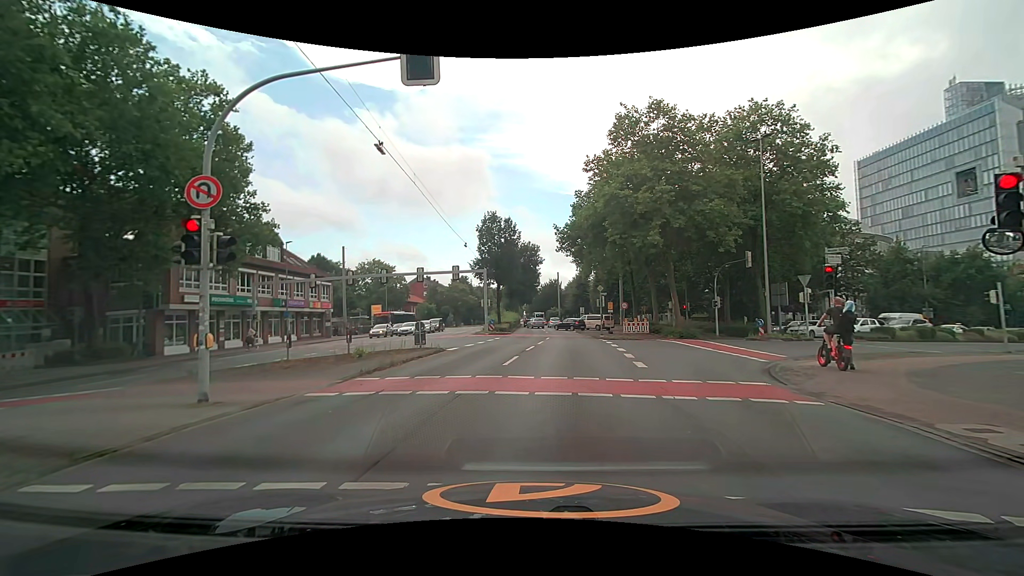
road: secondary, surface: asphalt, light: Day
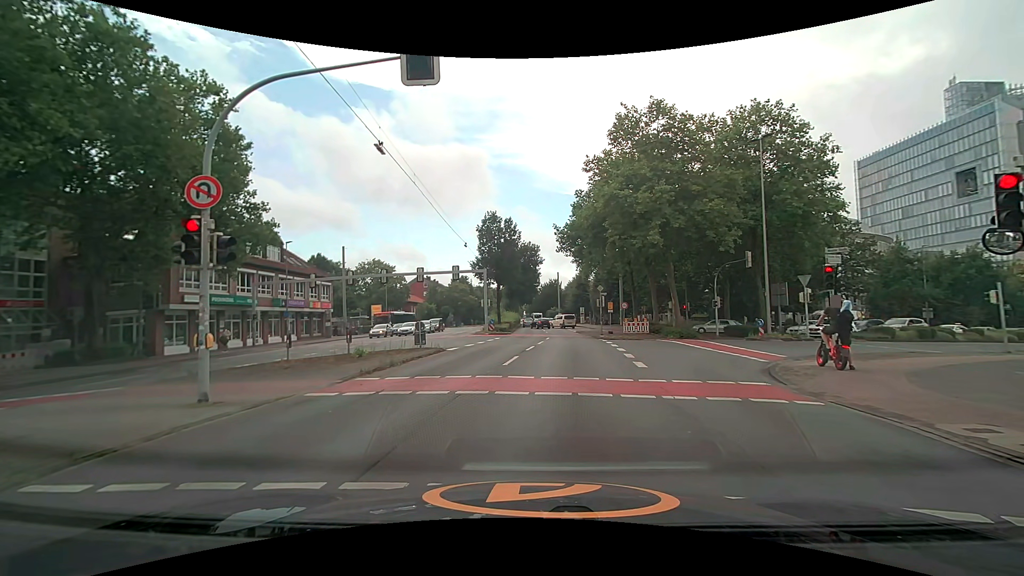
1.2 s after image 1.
(0.0, 0.0) m; 0°
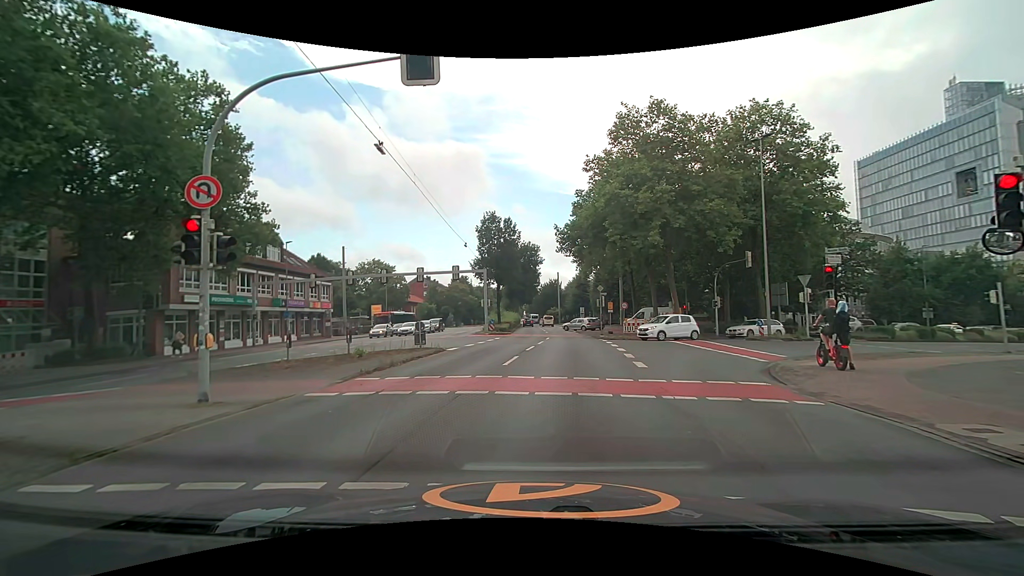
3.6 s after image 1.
(0.0, 0.0) m; 0°
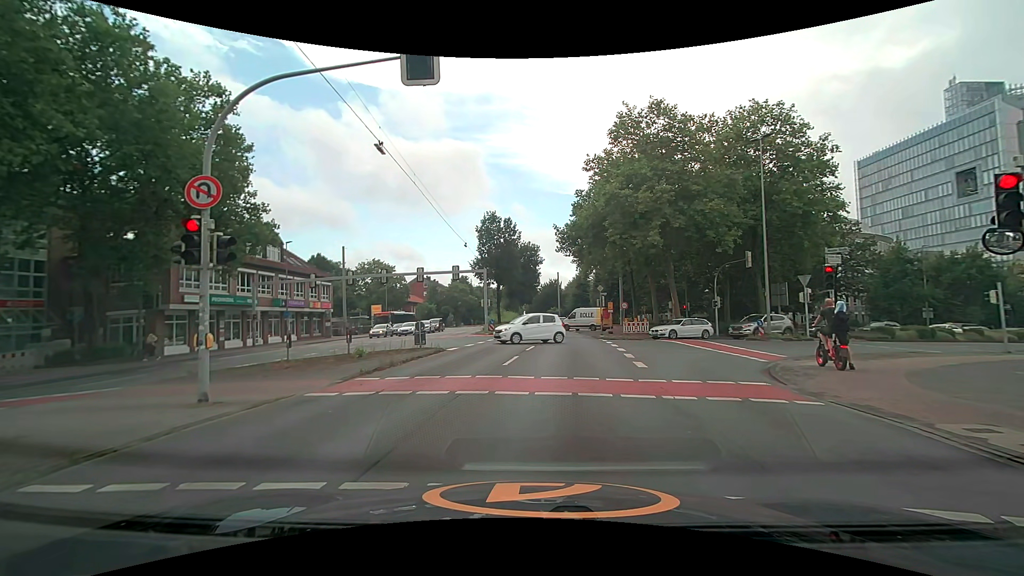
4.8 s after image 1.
(0.0, 0.0) m; 0°
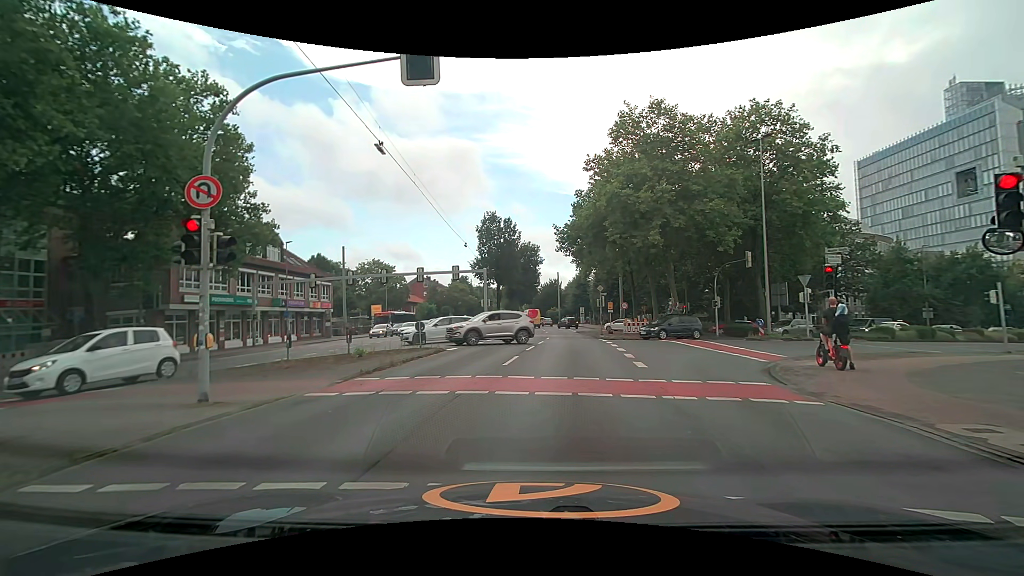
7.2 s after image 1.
(0.0, 0.0) m; 0°
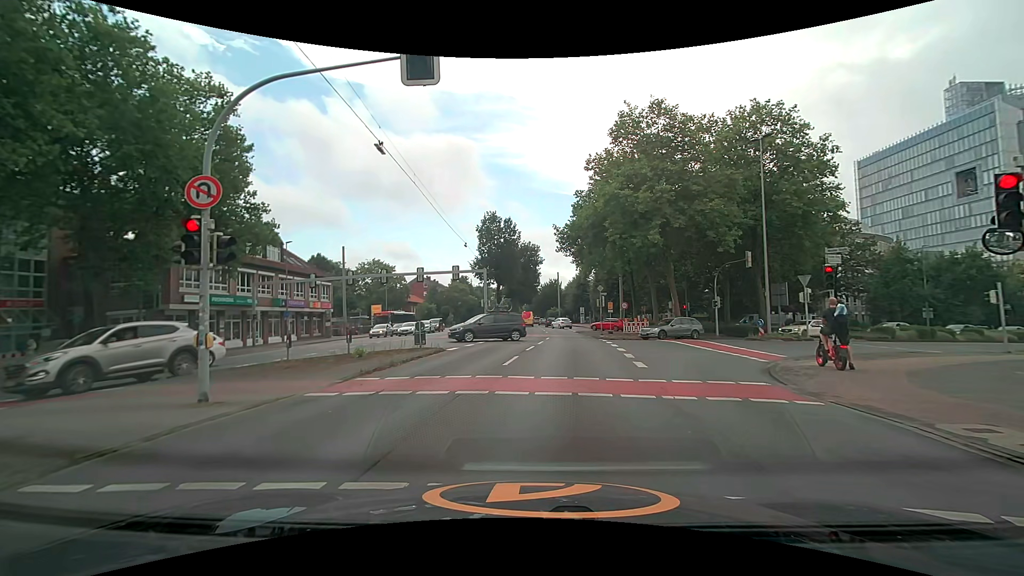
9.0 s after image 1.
(0.0, 0.0) m; 0°
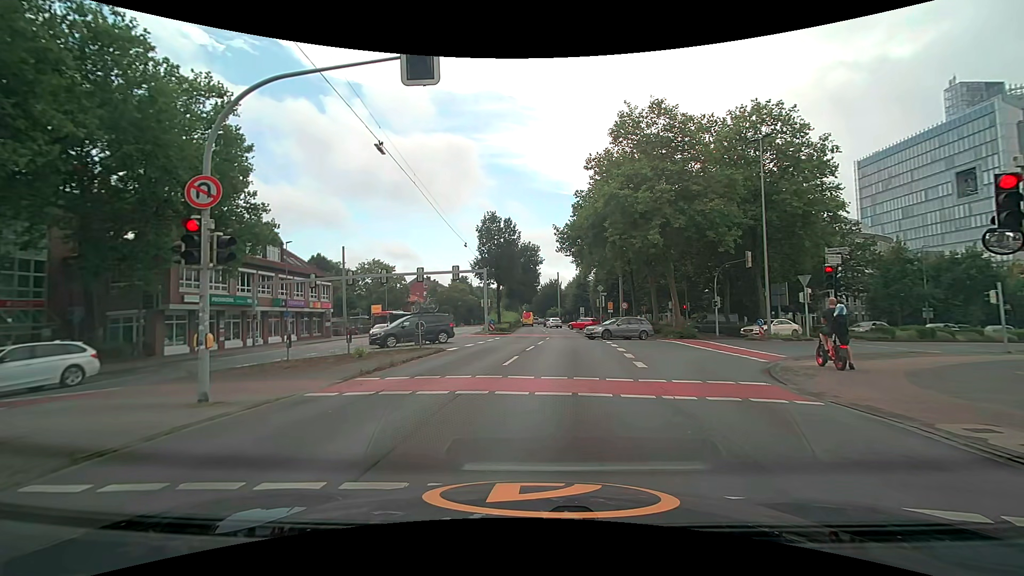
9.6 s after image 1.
(0.0, 0.0) m; 0°
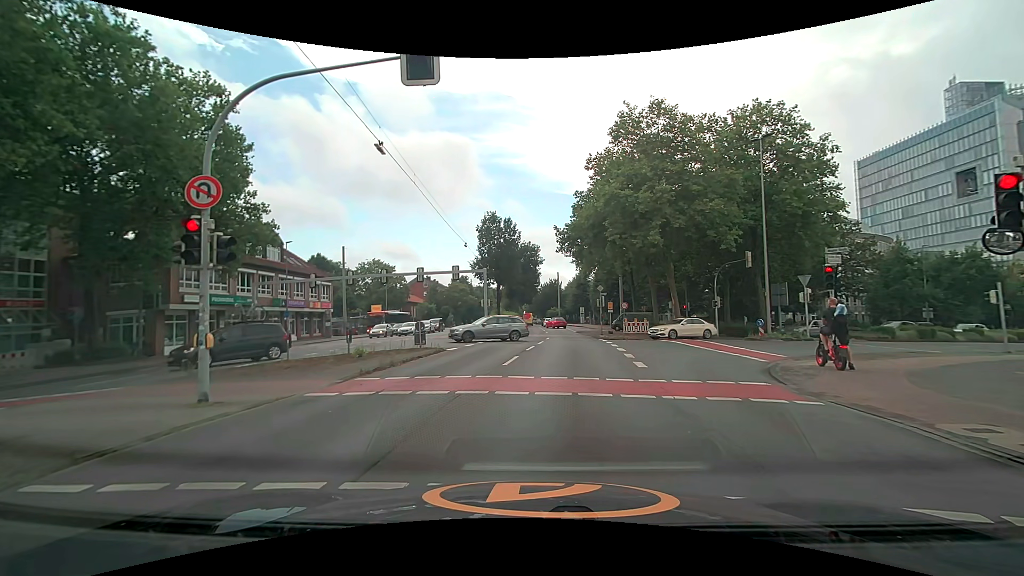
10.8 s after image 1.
(0.0, 0.0) m; 0°
(0, +10) (+2, +20) (+3, +30) (+4, +40) (+4, +50) (+4, +60) (+5, +70) (+5, +80) (+5, +90) (+5, +100) m
